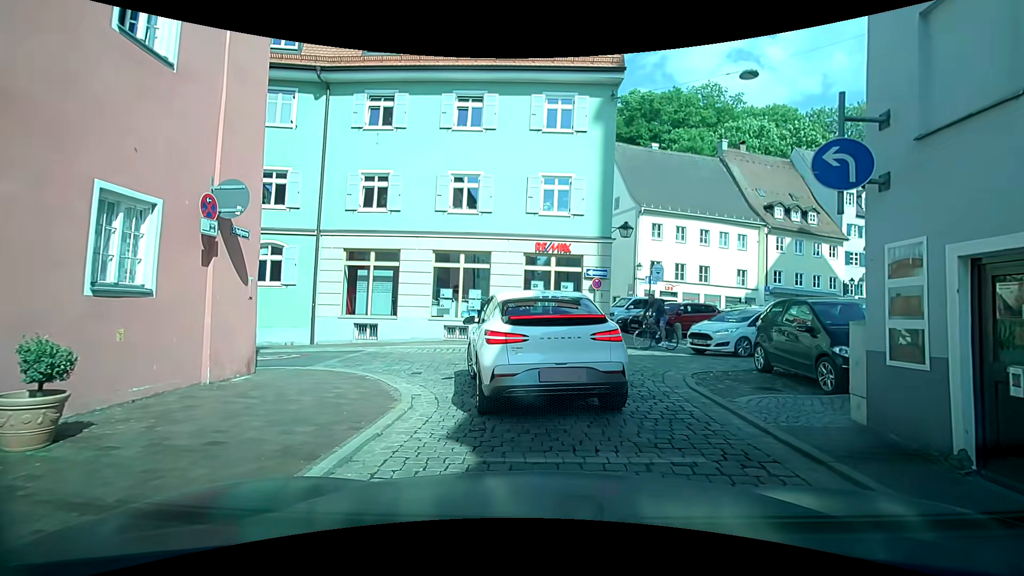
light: Day
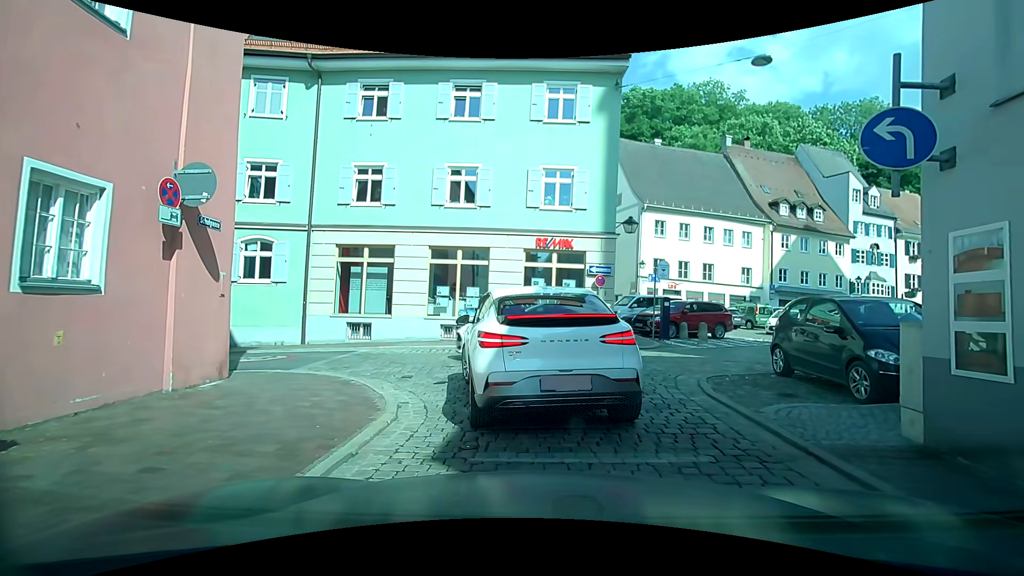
(0.0, +0.8) m; 0°
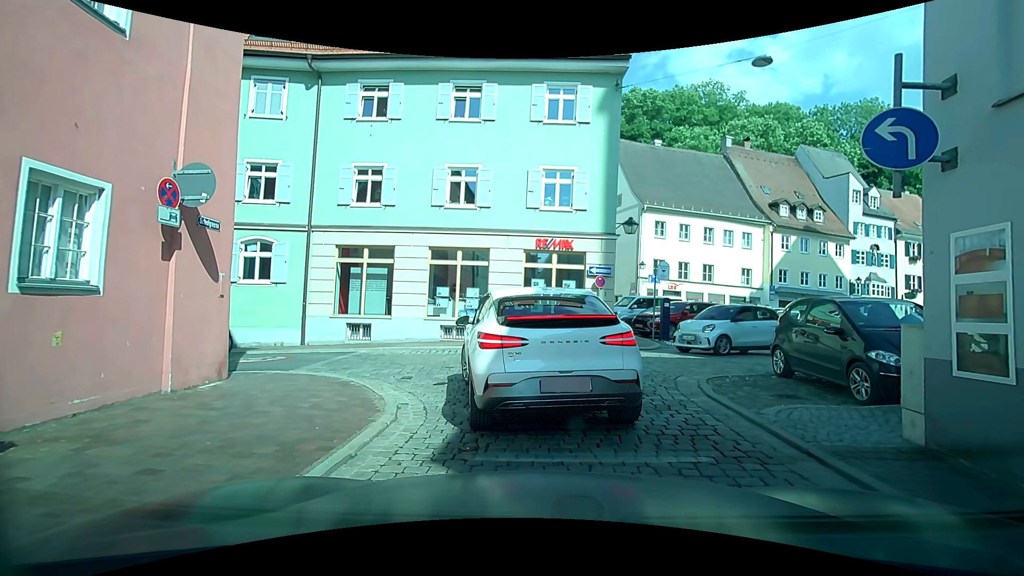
(0.0, +0.1) m; 0°
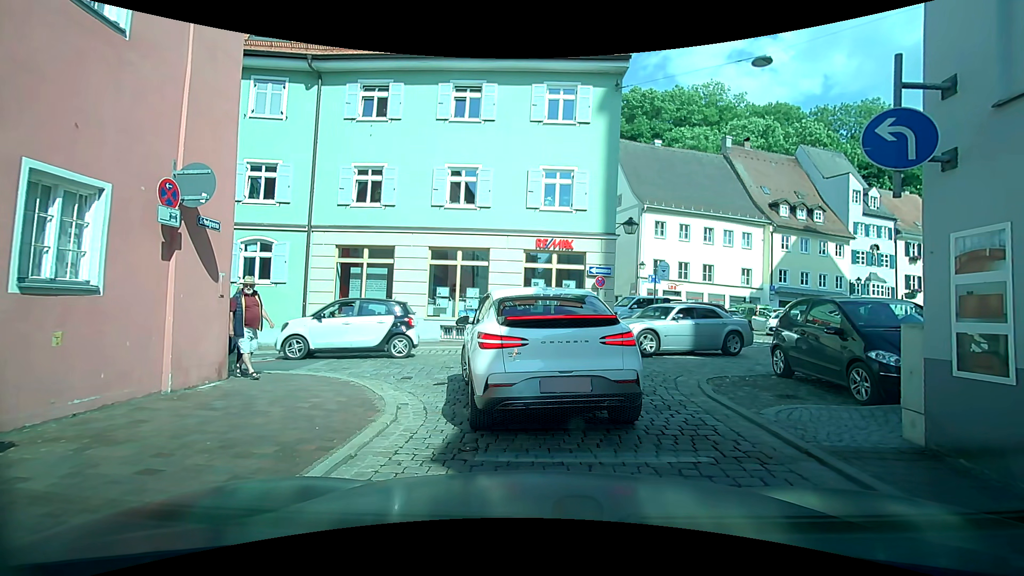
(0.0, 0.0) m; 0°
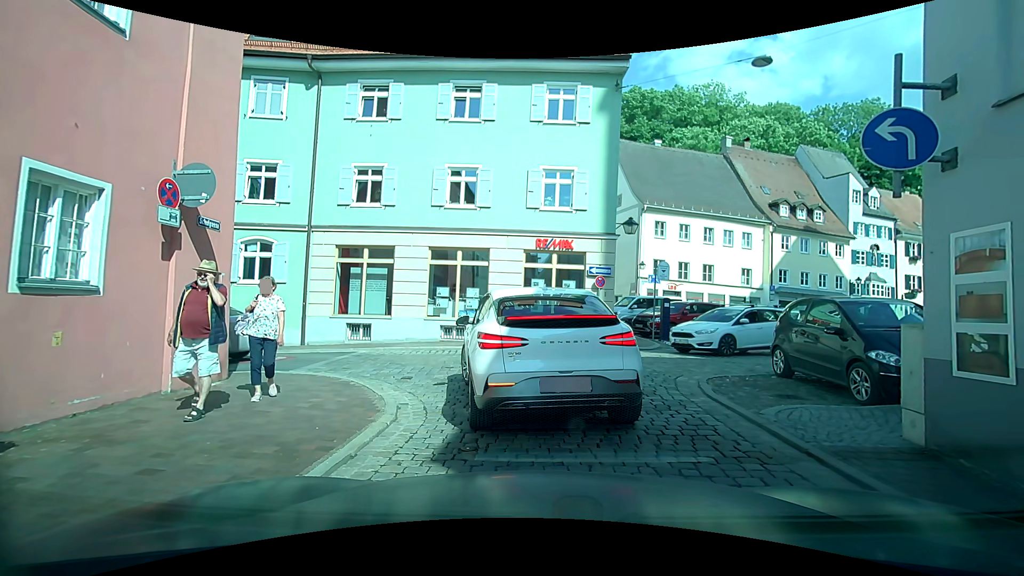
(0.0, 0.0) m; 0°
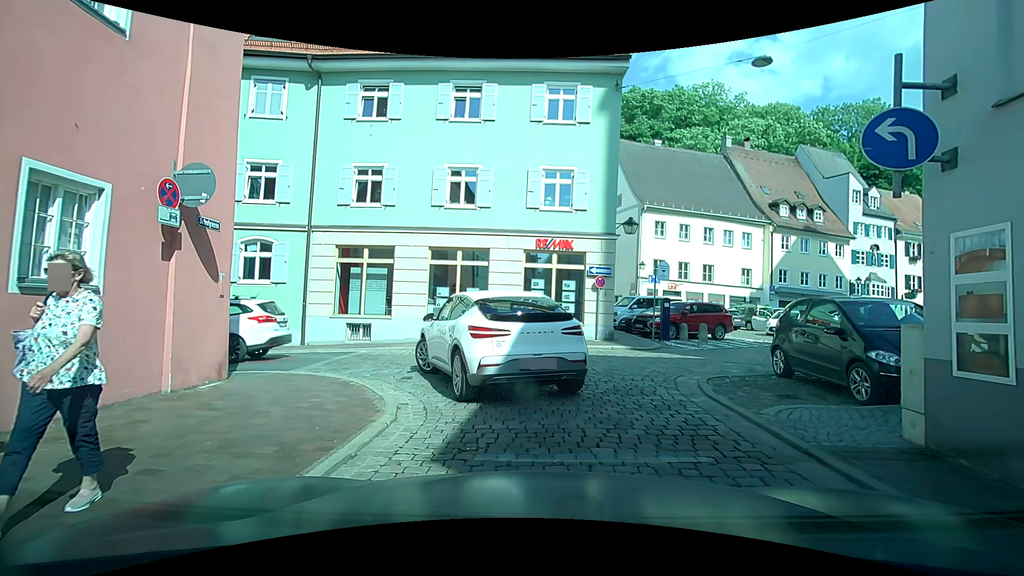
(0.0, 0.0) m; 0°
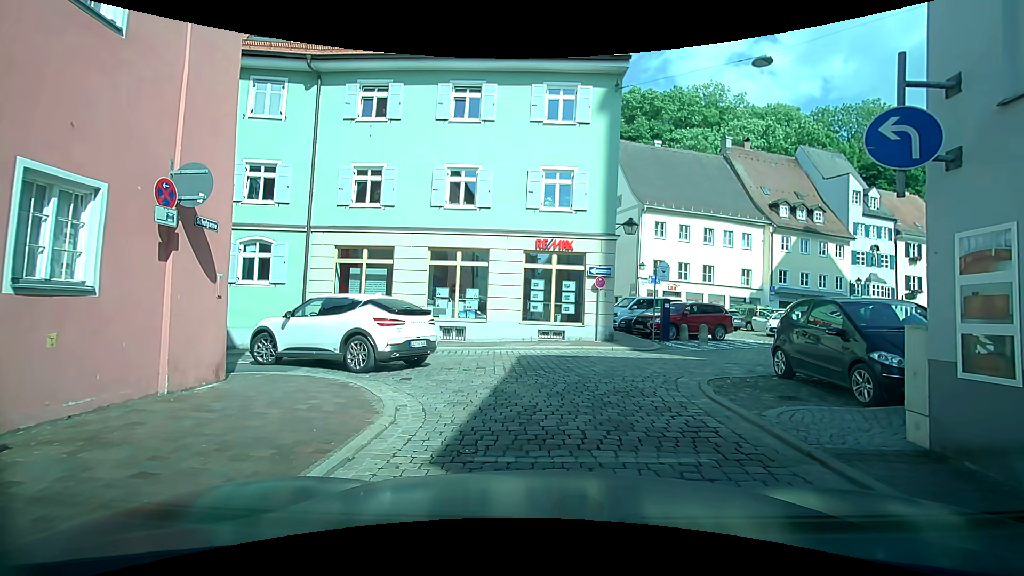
(0.0, 0.0) m; 0°
